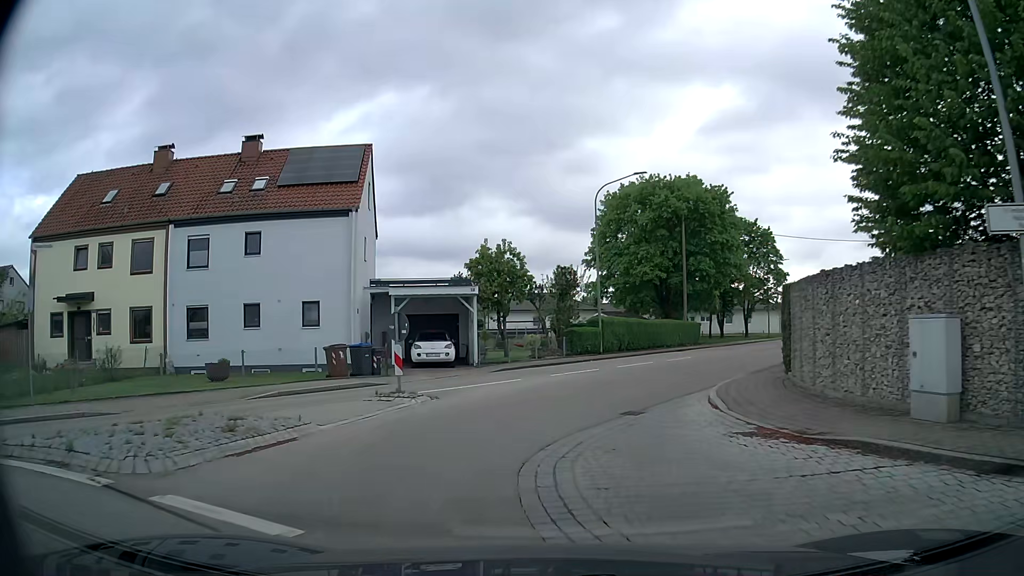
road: tertiary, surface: asphalt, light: Day
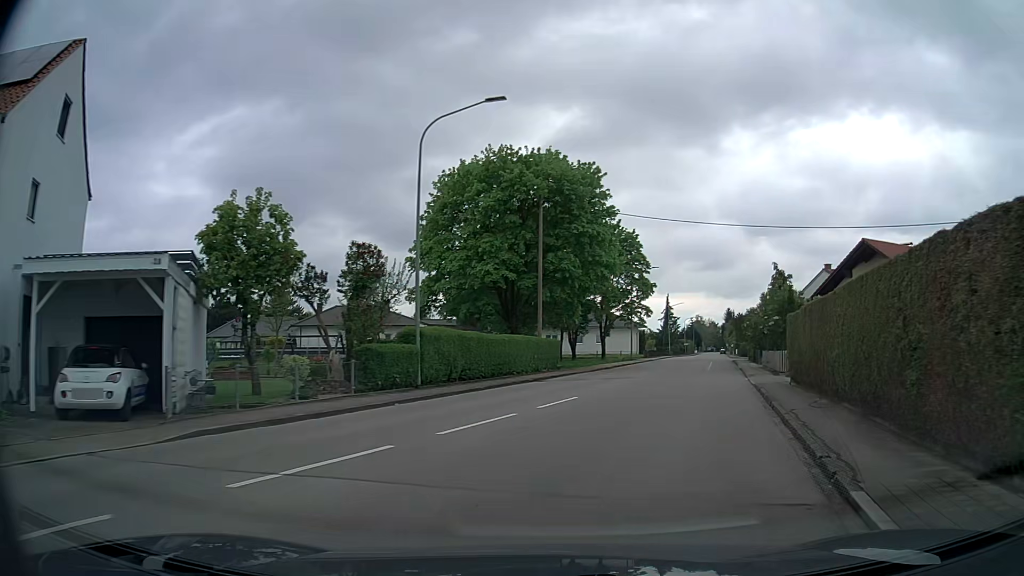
(+1.3, +14.0) m; +16°
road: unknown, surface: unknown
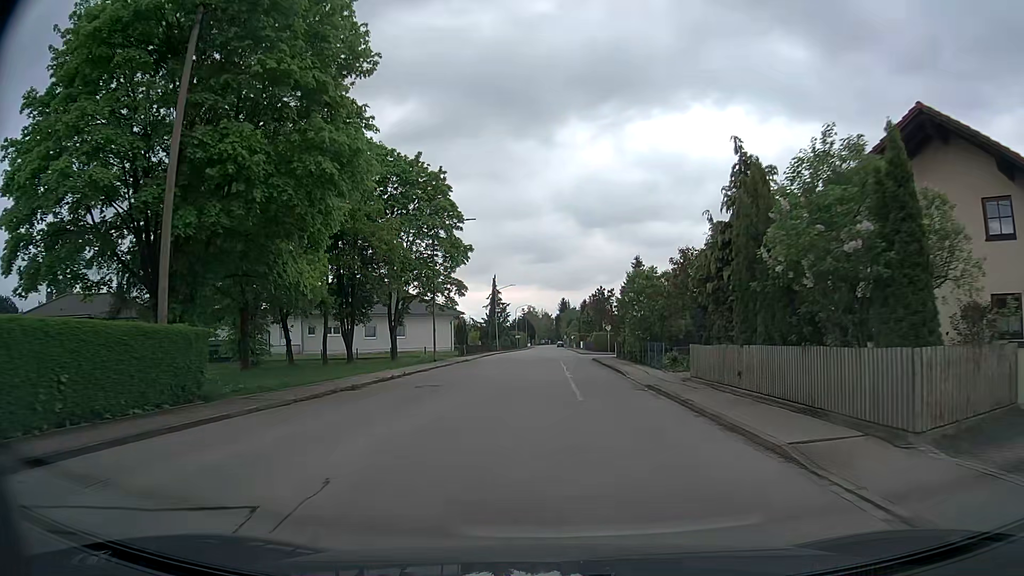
(+4.1, +24.7) m; +13°
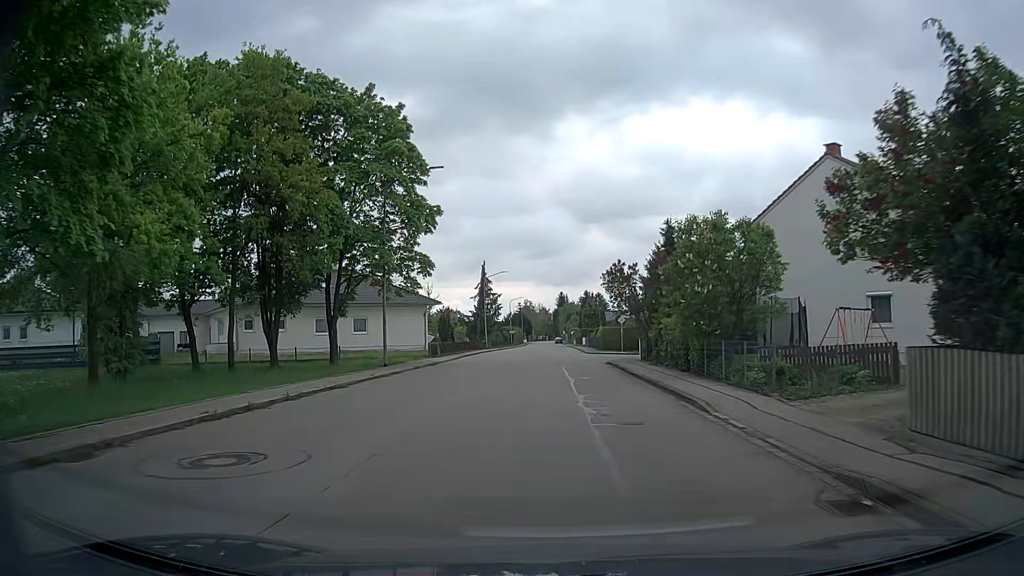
(0.0, +13.4) m; 0°
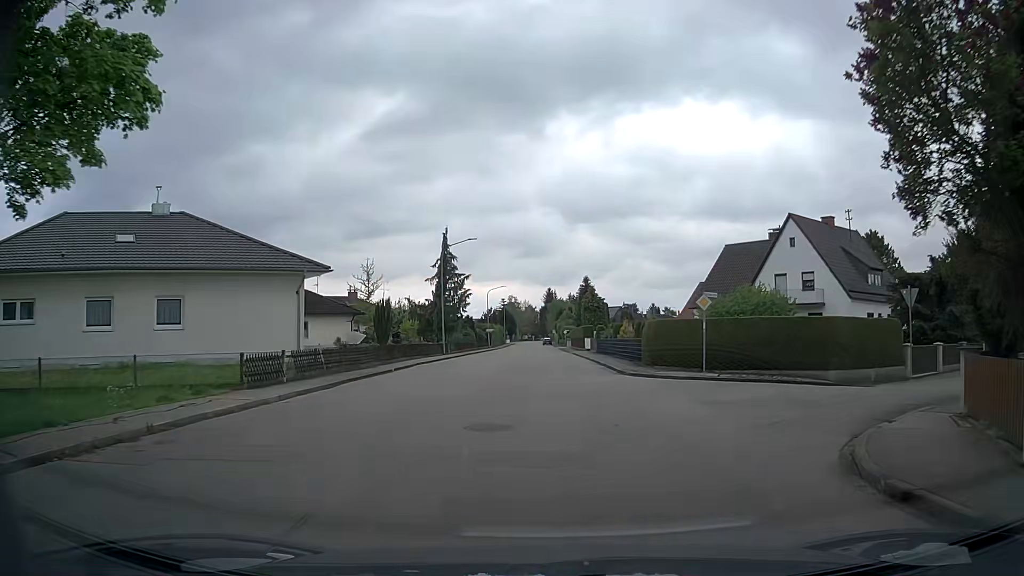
(-0.2, +27.2) m; +1°
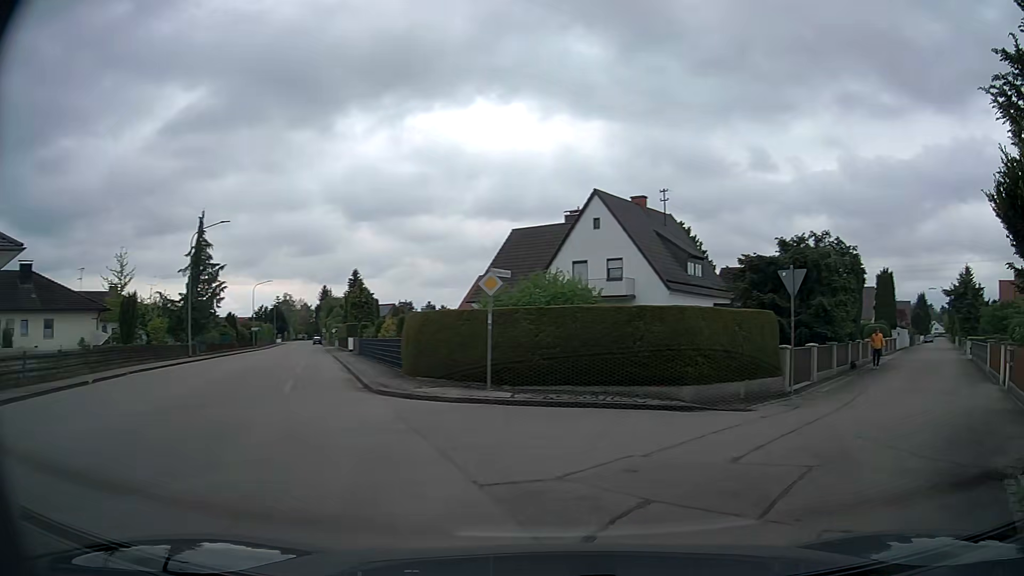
(+1.0, +7.3) m; +20°
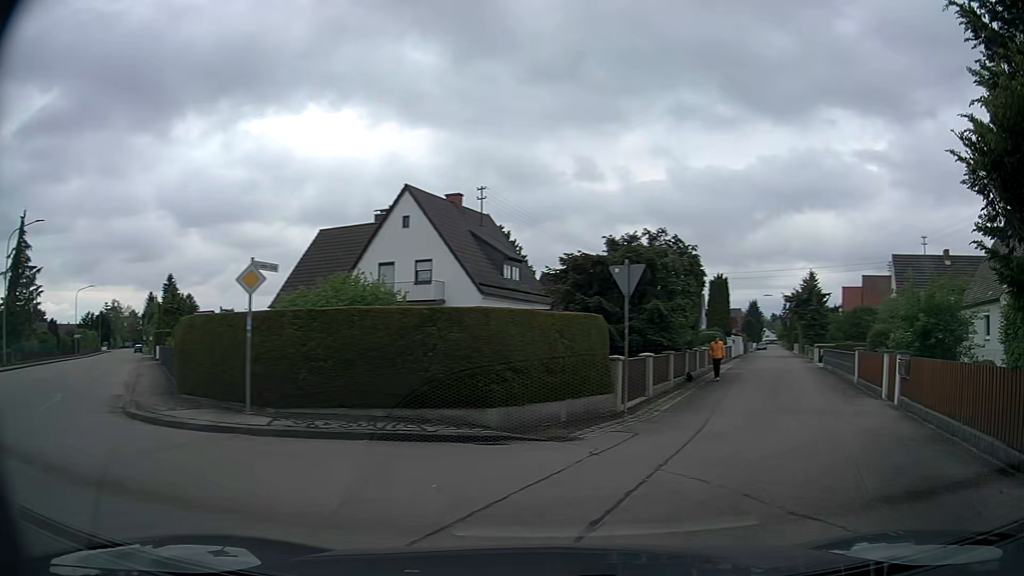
(+0.3, +3.1) m; +13°
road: tertiary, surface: asphalt
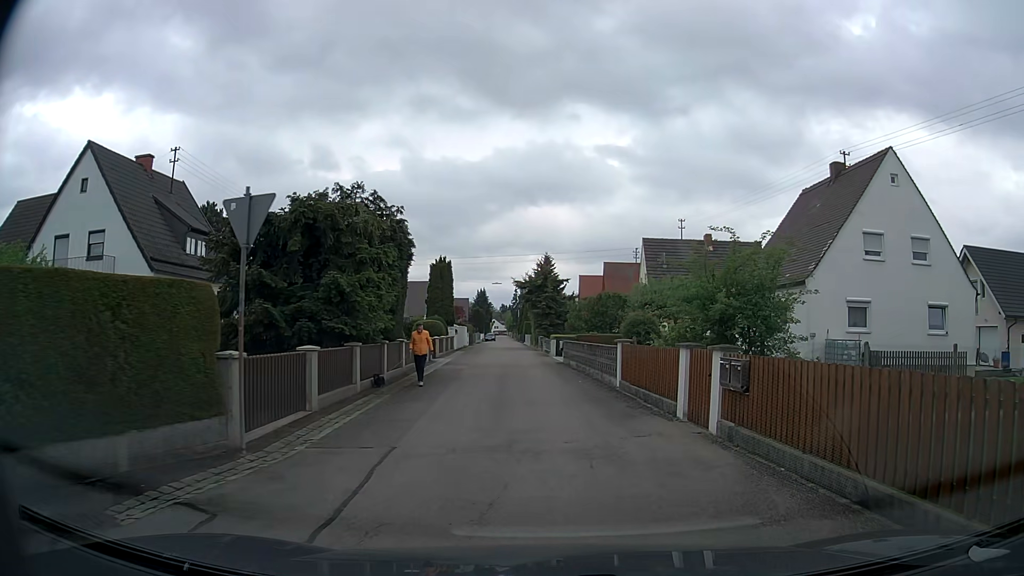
(+1.5, +6.1) m; +24°
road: residential
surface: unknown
(0, +10) (-1, +20) (-1, +30) (-2, +40) (-3, +50) (-3, +60) (-4, +70) (-5, +80) (-5, +90) (-6, +100) m
